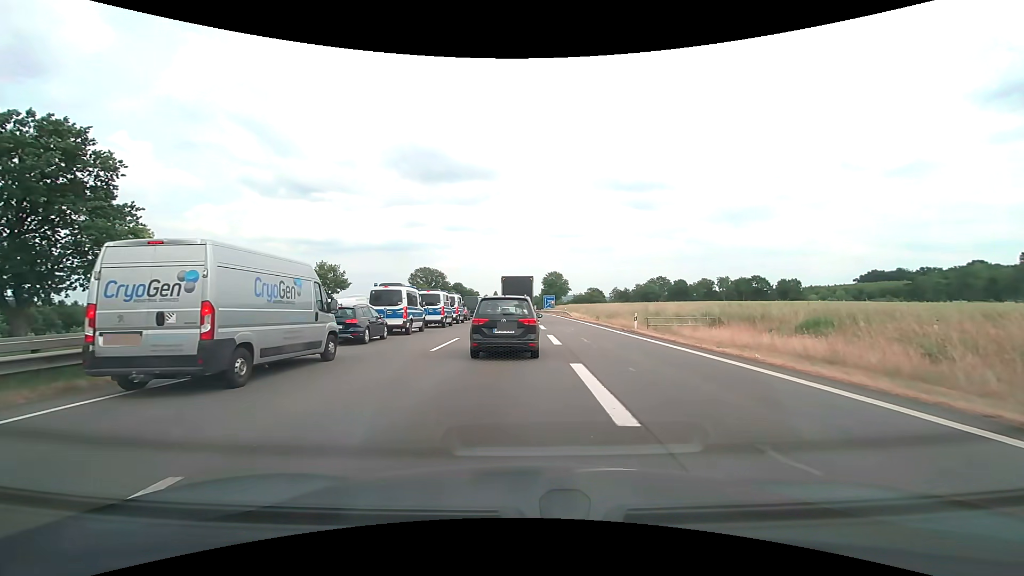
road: motorway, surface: asphalt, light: Day
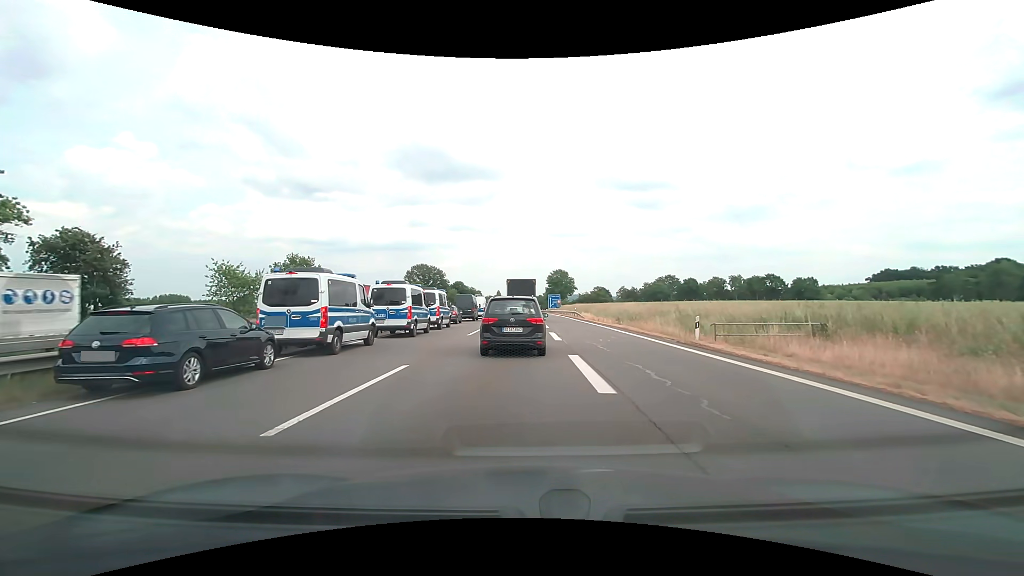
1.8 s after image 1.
(-0.1, +10.0) m; -1°
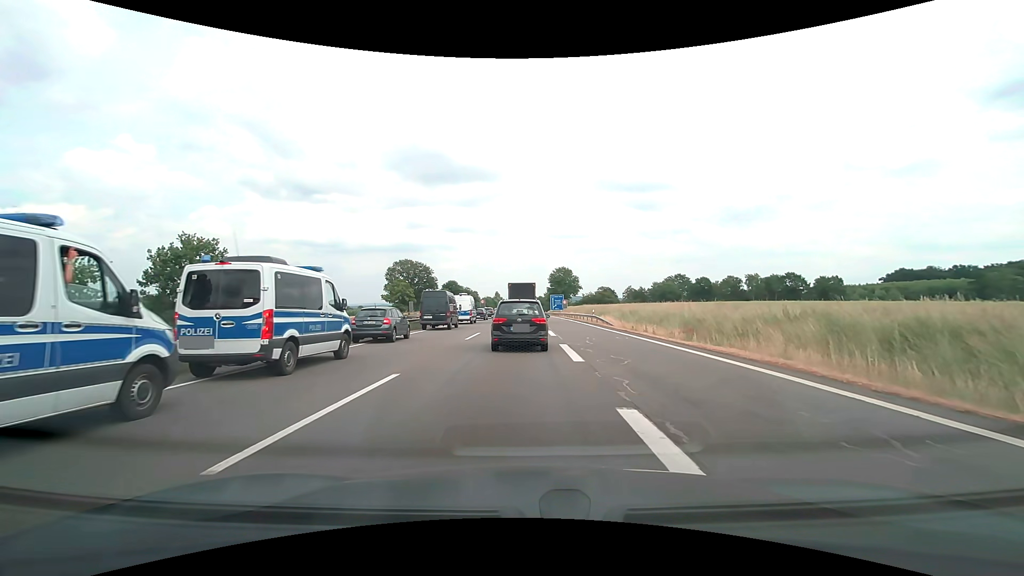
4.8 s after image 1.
(0.0, +19.3) m; 0°
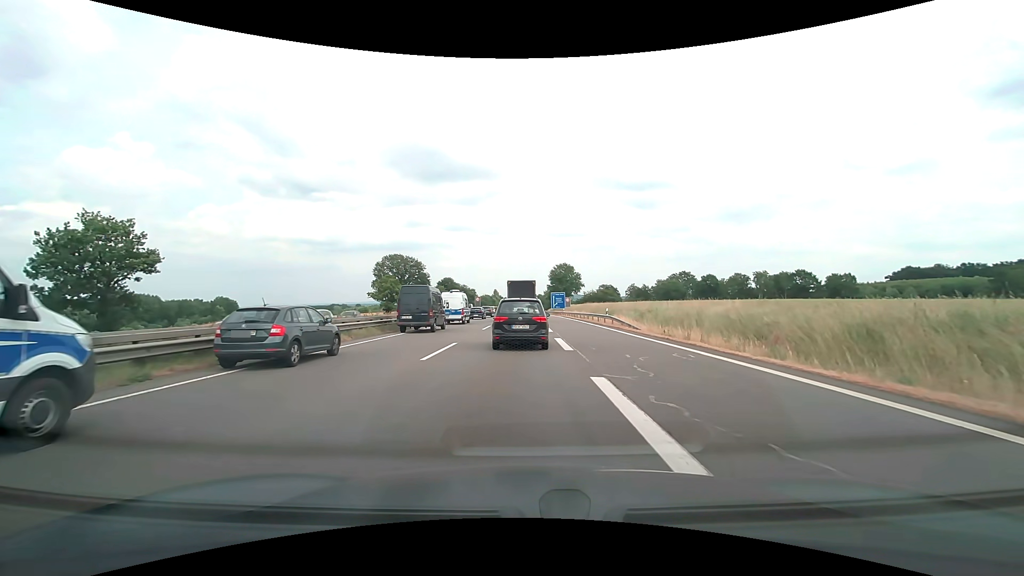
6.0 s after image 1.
(0.0, +9.3) m; 0°
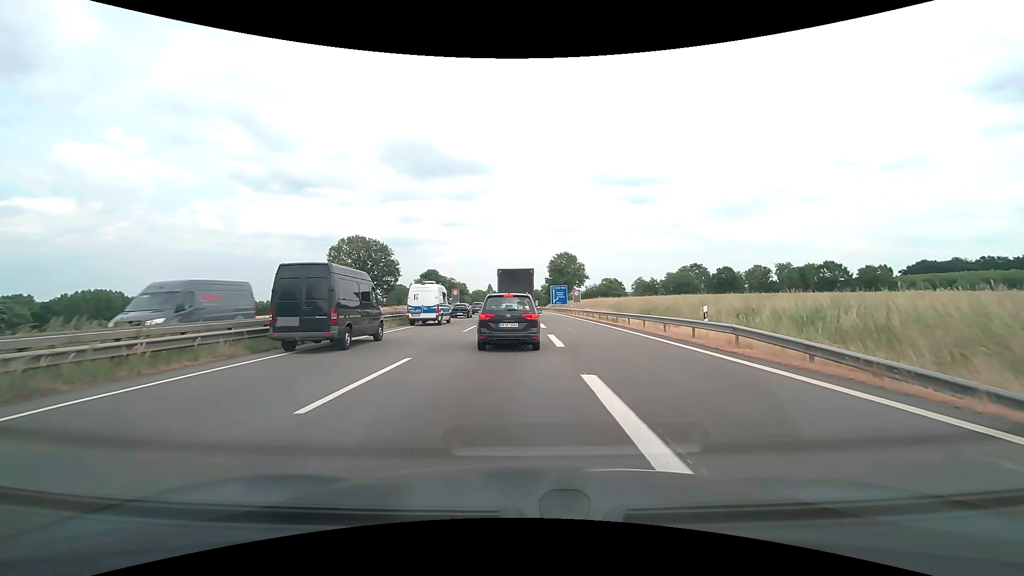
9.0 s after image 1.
(+0.2, +24.2) m; +1°
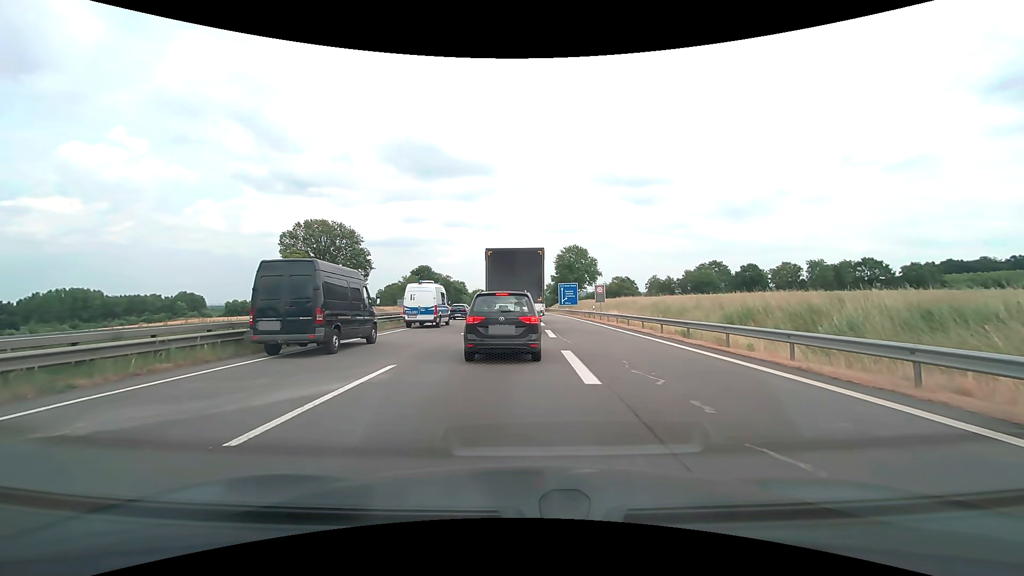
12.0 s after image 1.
(0.0, +18.8) m; 0°
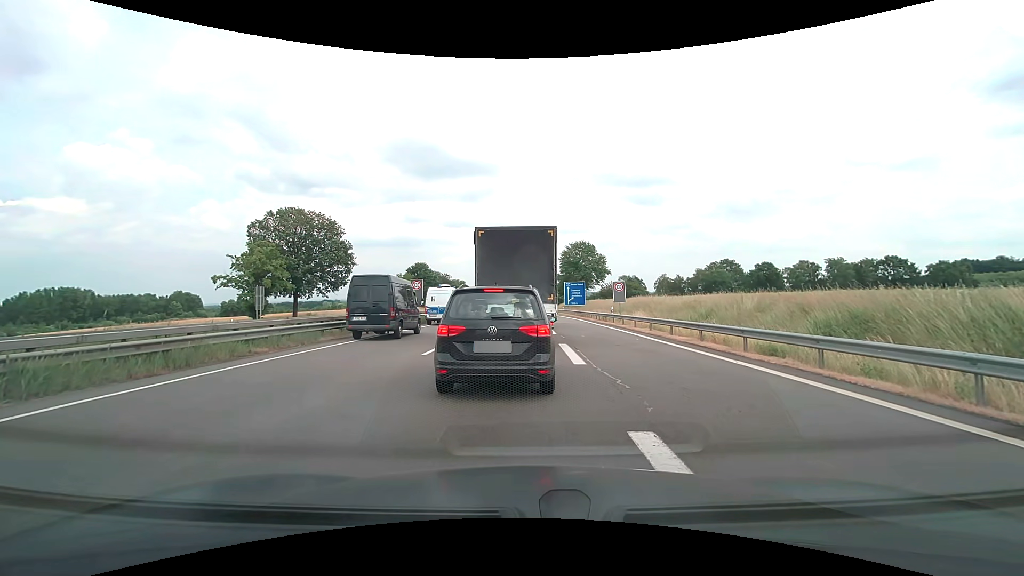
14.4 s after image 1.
(-0.1, +8.8) m; -1°
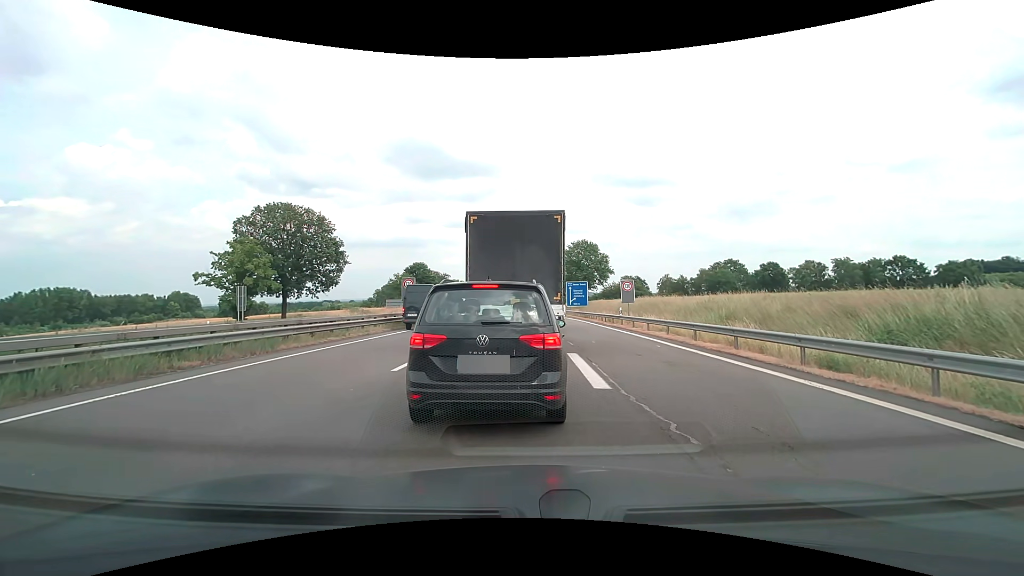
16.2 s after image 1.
(0.0, +3.1) m; 0°
(0, +10) (0, +20) (0, +30) (0, +40) (0, +50) (0, +60) (0, +70) (0, +80) (0, +90) (0, +100) m
